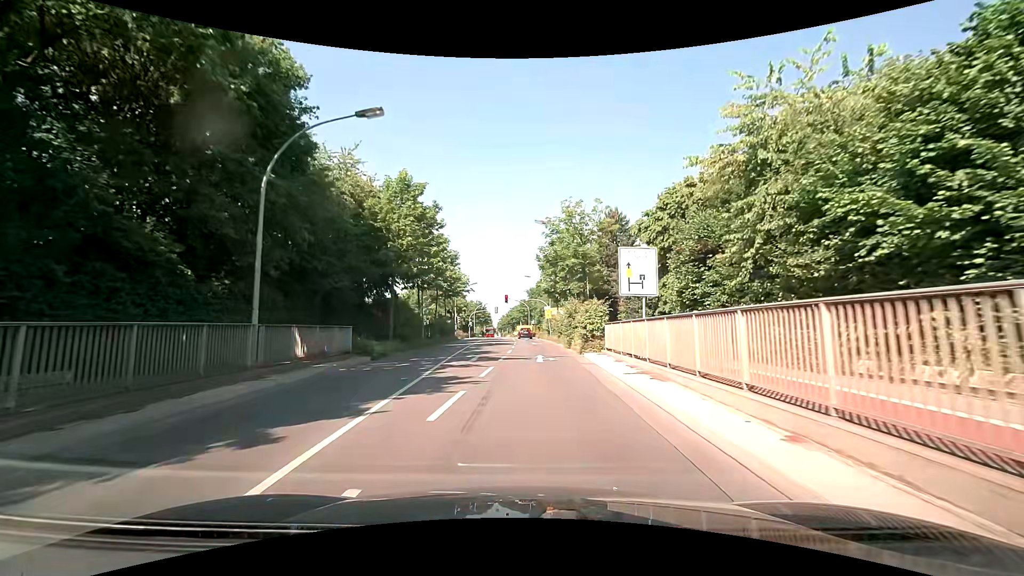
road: tertiary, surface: asphalt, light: Day
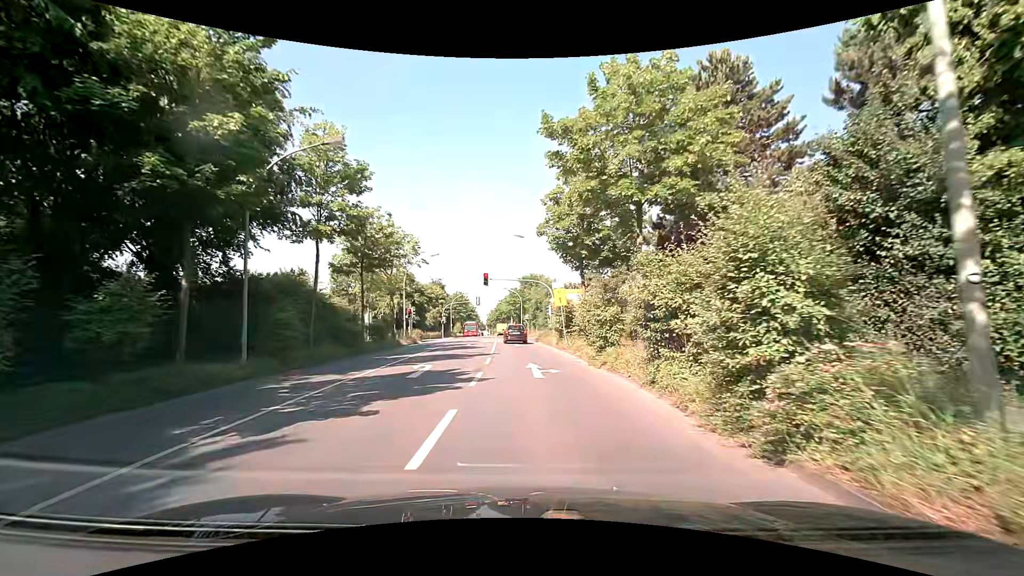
(+0.4, +26.2) m; +1°
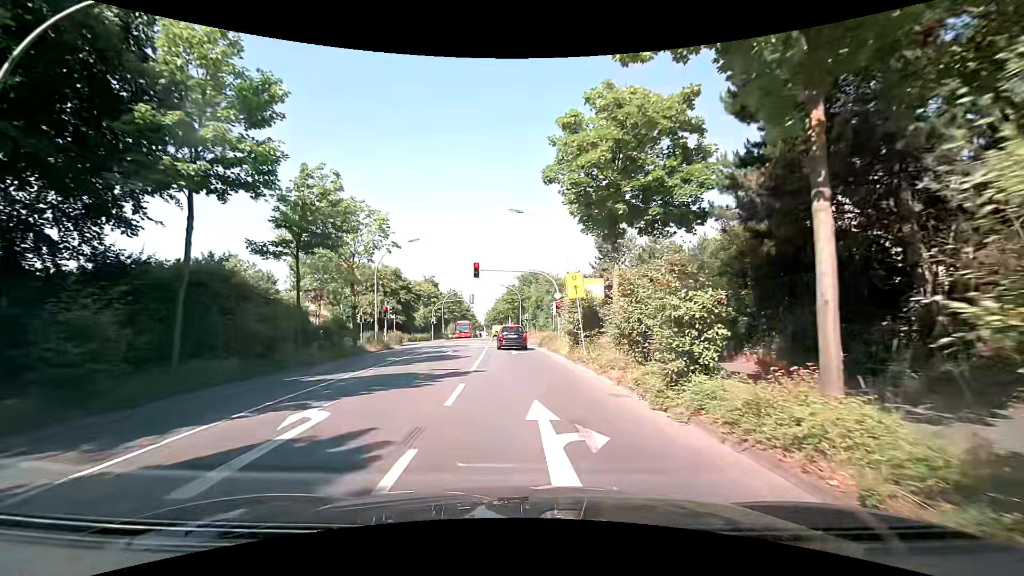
(+0.1, +8.2) m; +1°
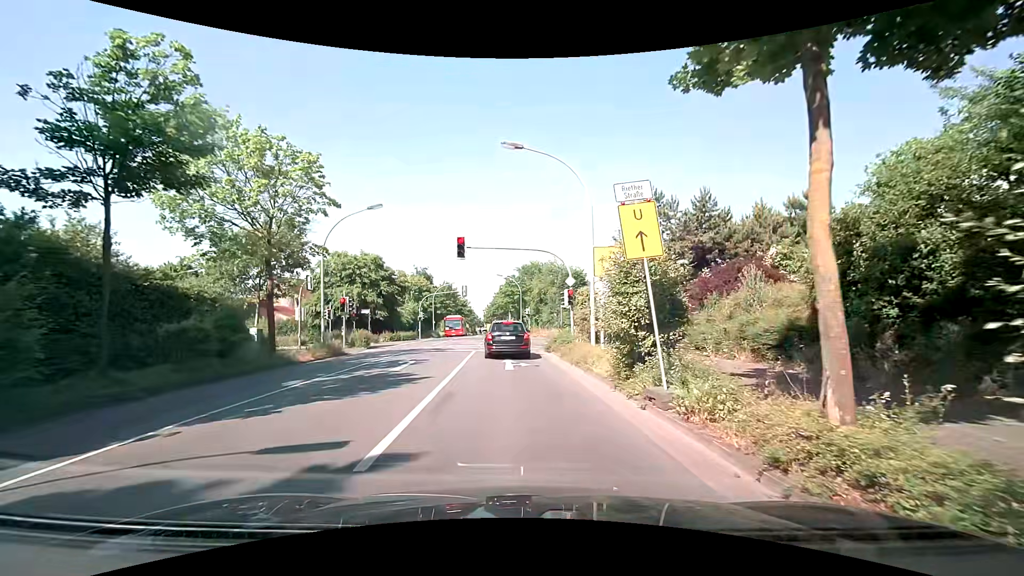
(-0.1, +9.6) m; 0°
